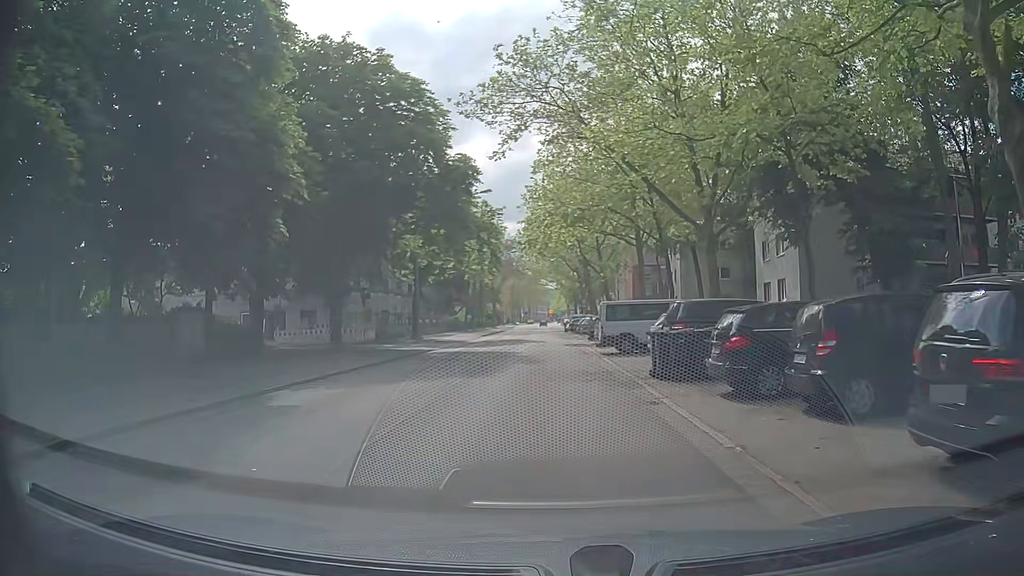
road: secondary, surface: asphalt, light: Day
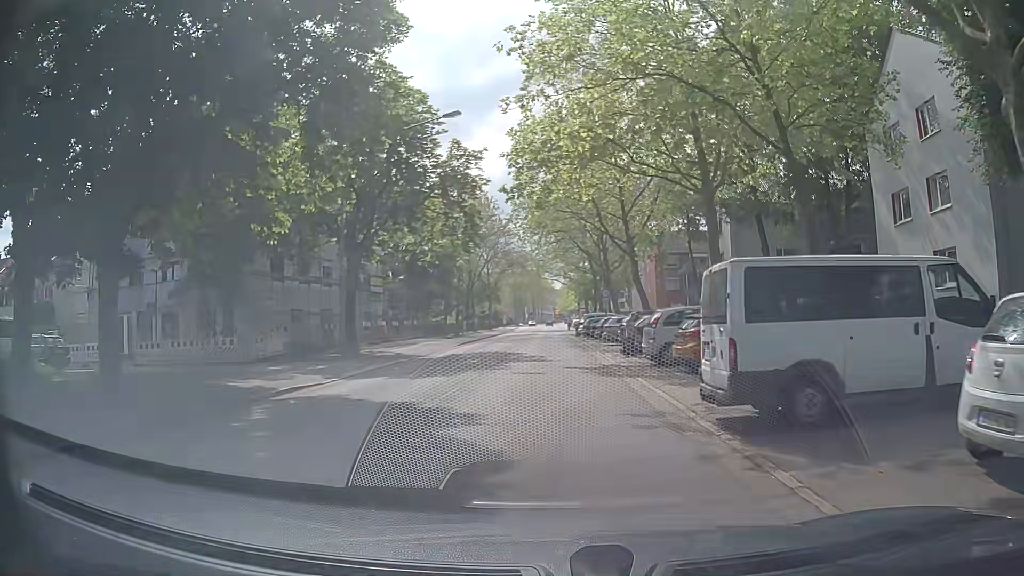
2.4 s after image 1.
(0.0, +18.0) m; -1°
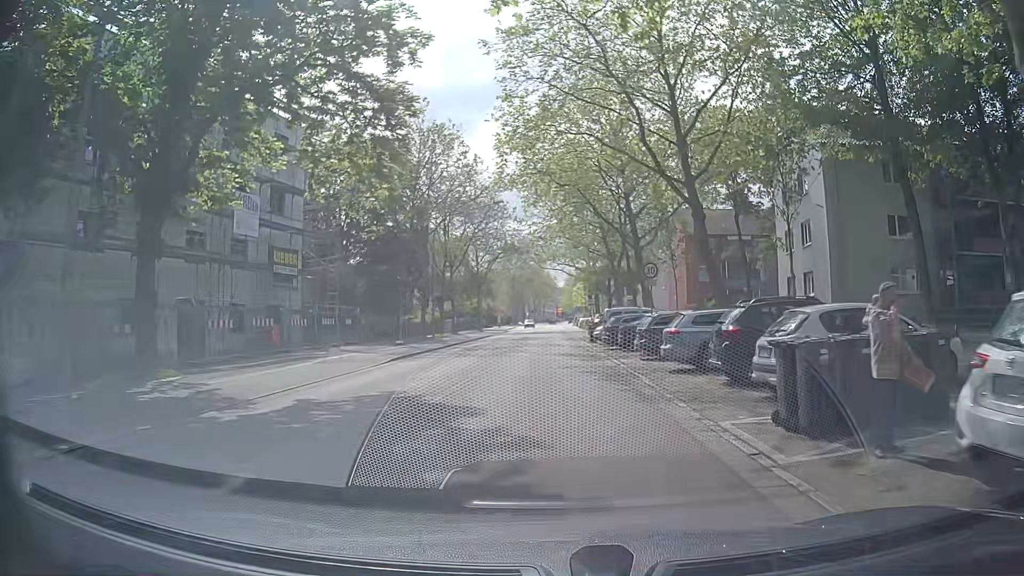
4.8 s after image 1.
(+0.3, +18.0) m; 0°
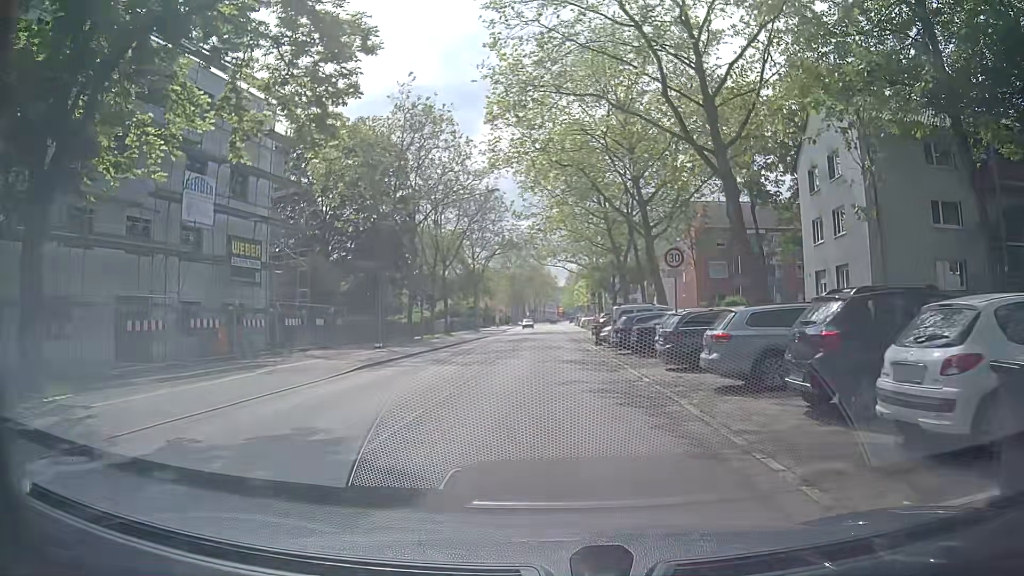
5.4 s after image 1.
(0.0, +4.5) m; +1°
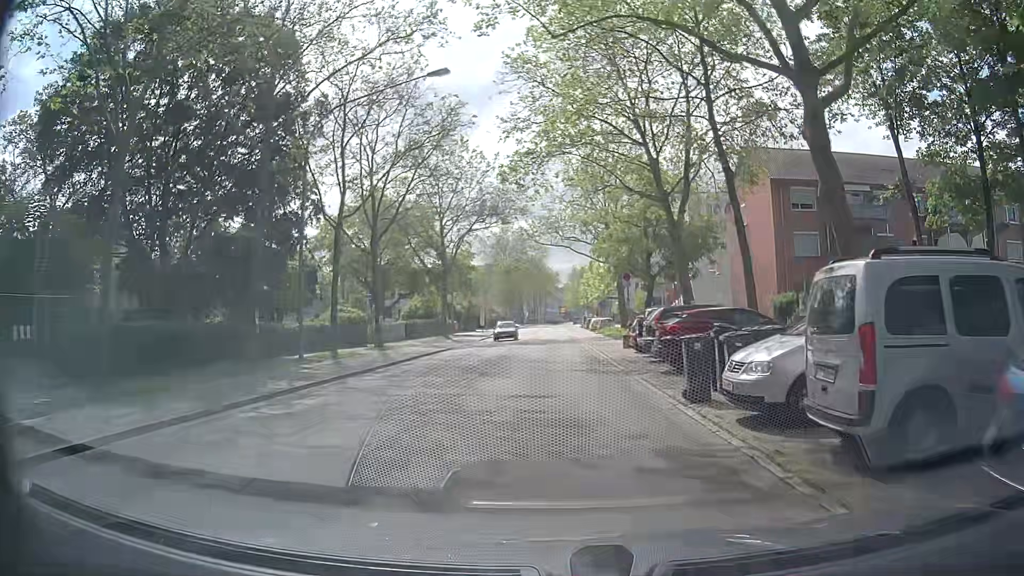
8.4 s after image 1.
(0.0, +22.6) m; 0°
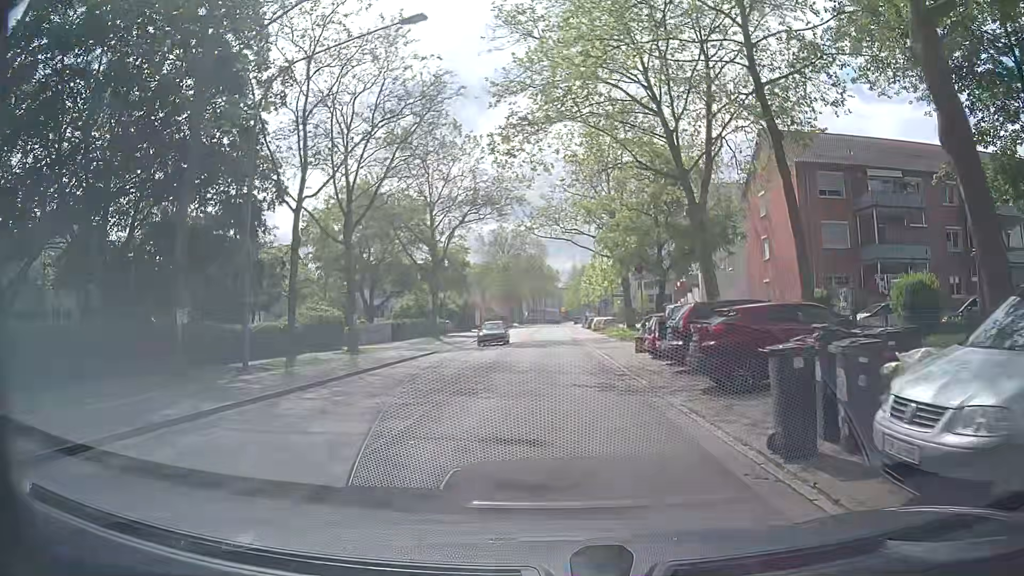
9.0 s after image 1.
(0.0, +4.5) m; -1°
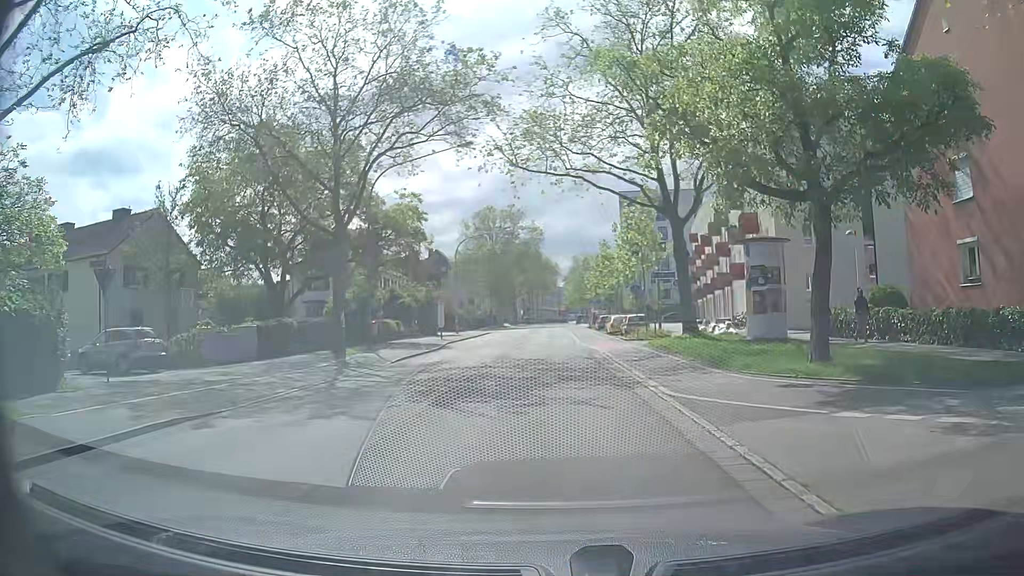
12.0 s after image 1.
(+0.2, +22.6) m; -1°
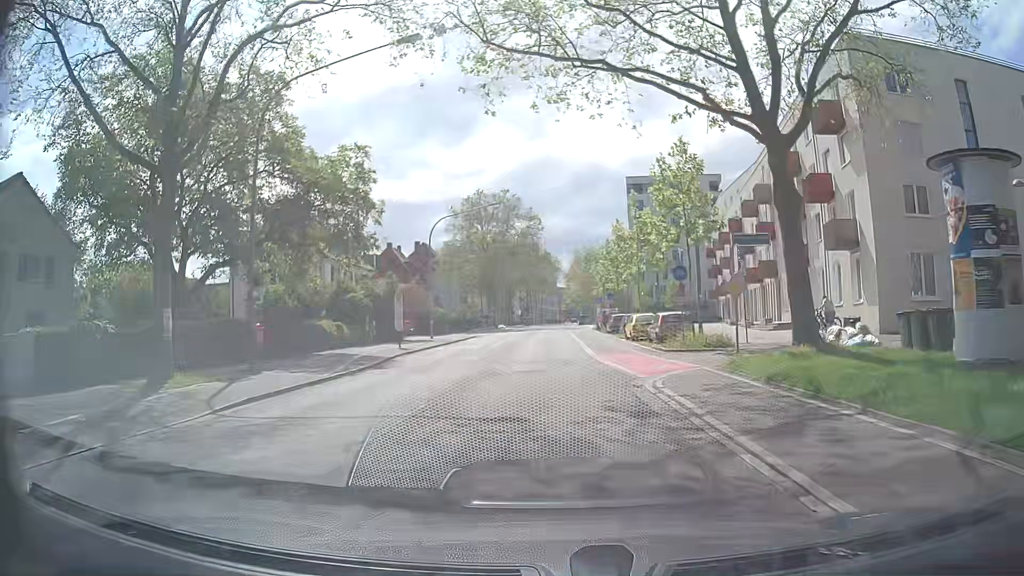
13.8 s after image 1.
(+0.4, +13.5) m; +1°
(0, +10) (0, +20) (0, +30) (+1, +40) (+1, +50) (+1, +60) (+1, +70) (+1, +80) (+2, +90) (+2, +100) m
